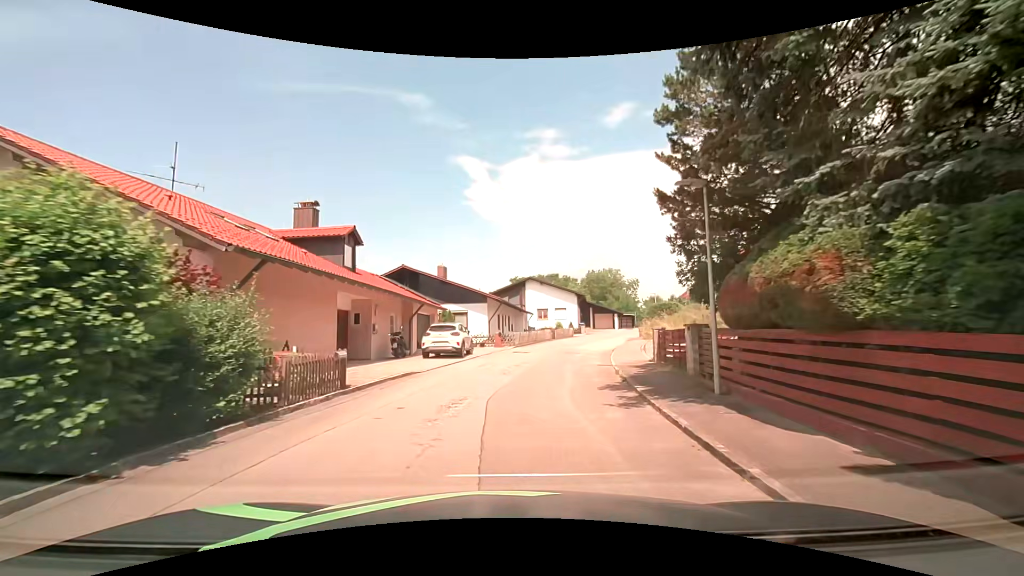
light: Day
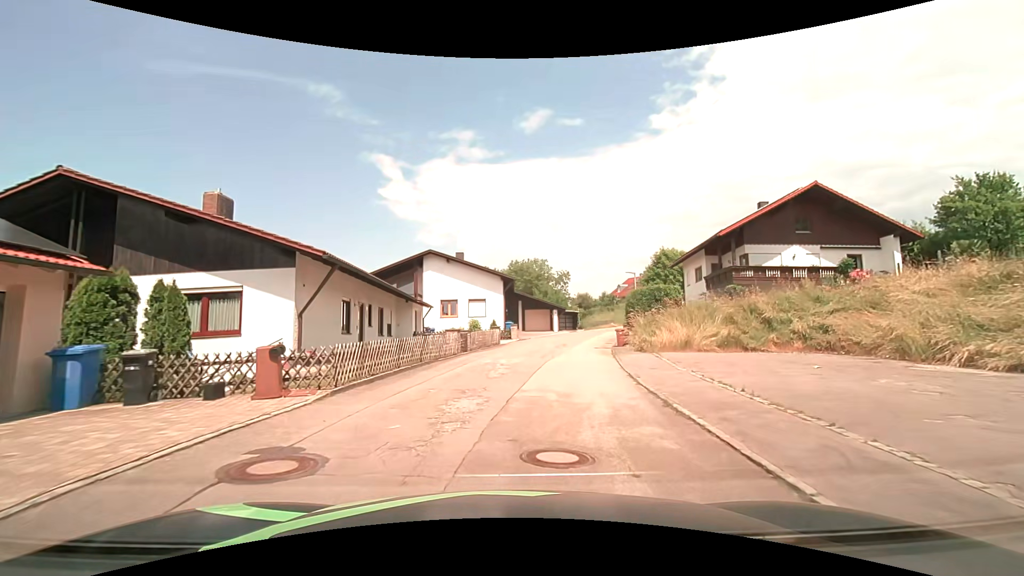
(+1.7, +21.4) m; +9°
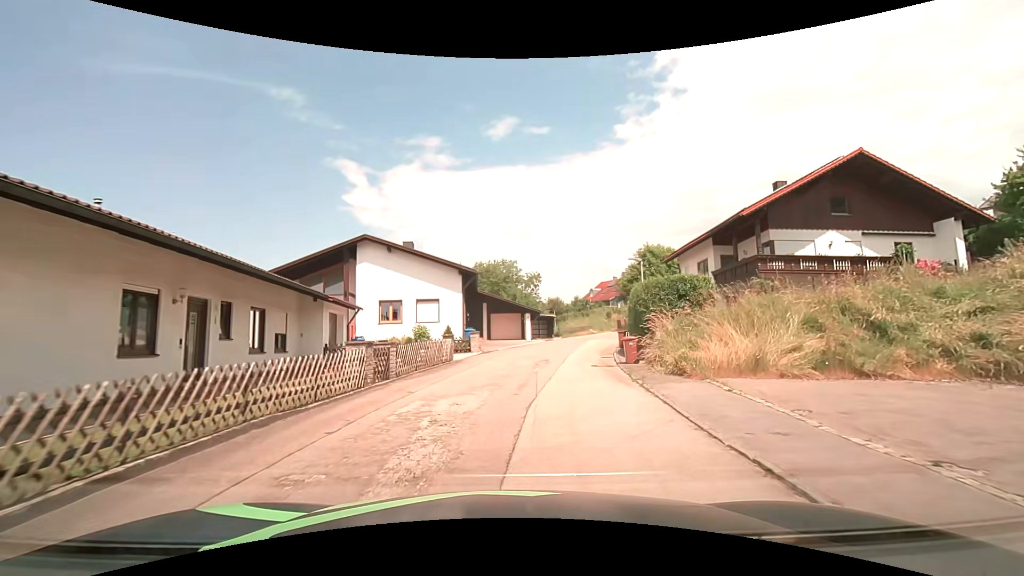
(+0.4, +8.8) m; +4°
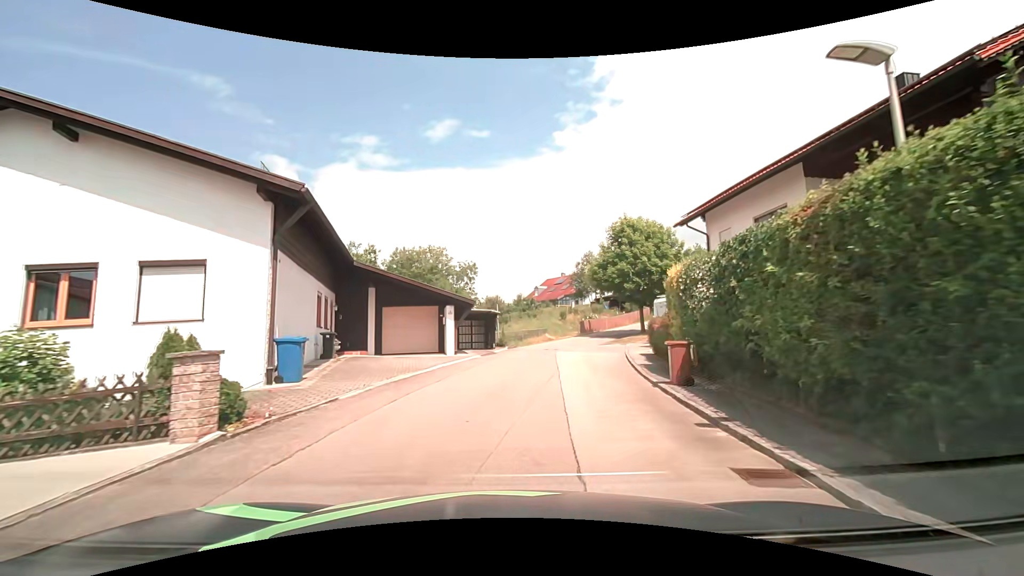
(+1.2, +17.4) m; +7°
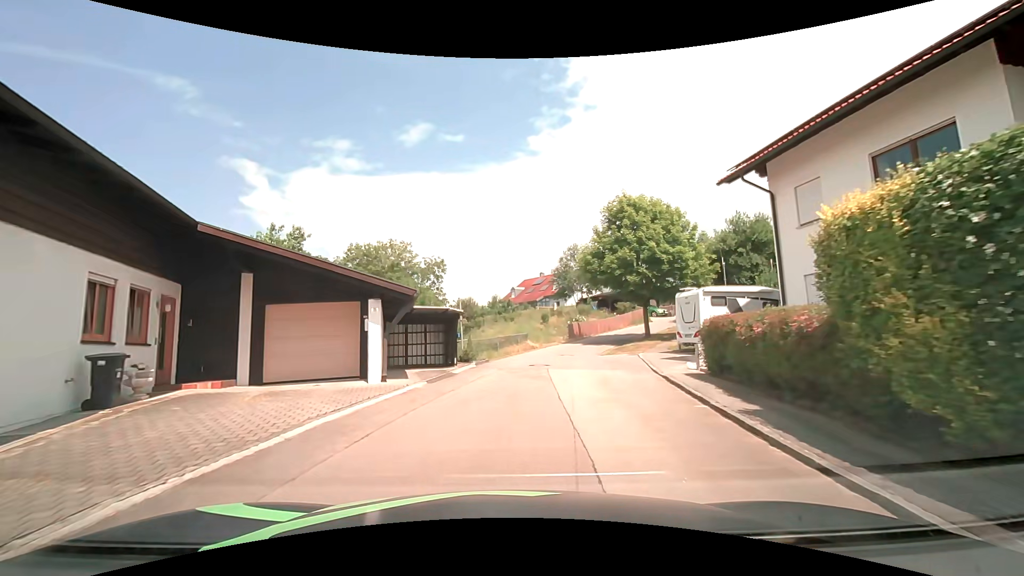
(+0.3, +8.4) m; +3°
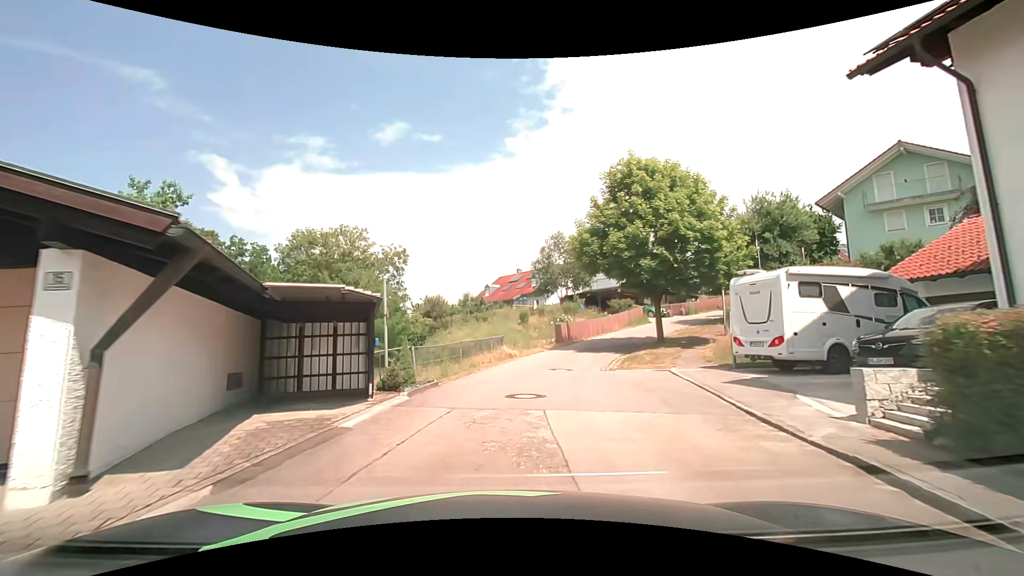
(+0.1, +8.1) m; +2°
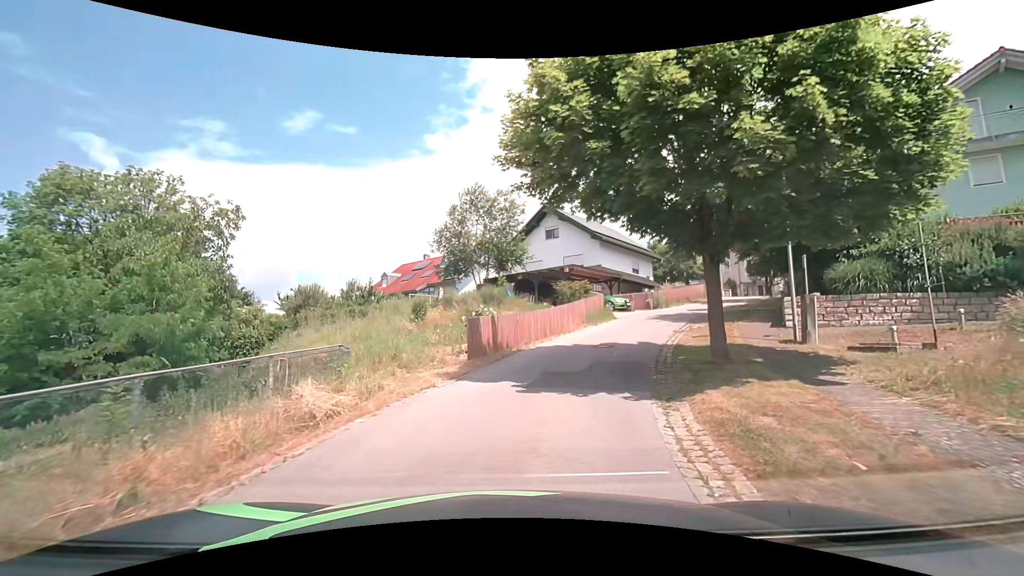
(+1.3, +15.3) m; +10°
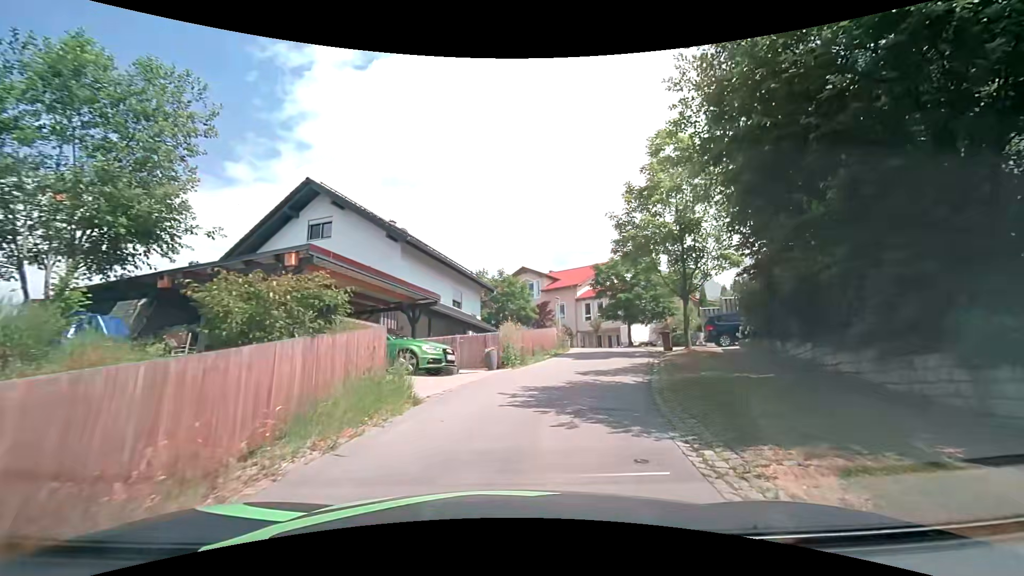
(+2.9, +17.5) m; +20°
(+1, +10) (+4, +20) (+6, +29) (+5, +39) (-2, +46) (-11, +51) (-20, +56) (-29, +60) (-38, +64) (-47, +69) m
